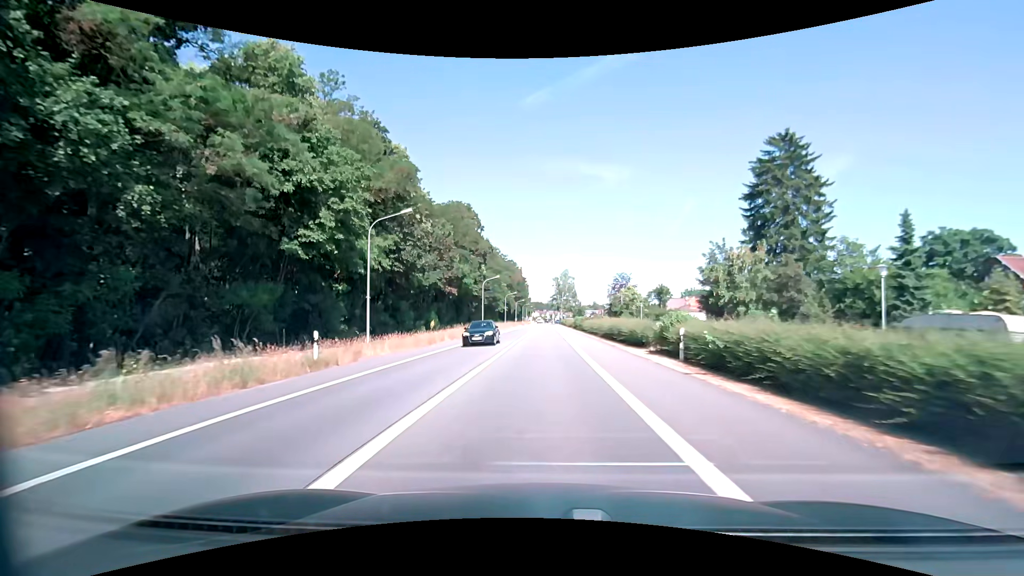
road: primary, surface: asphalt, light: Day
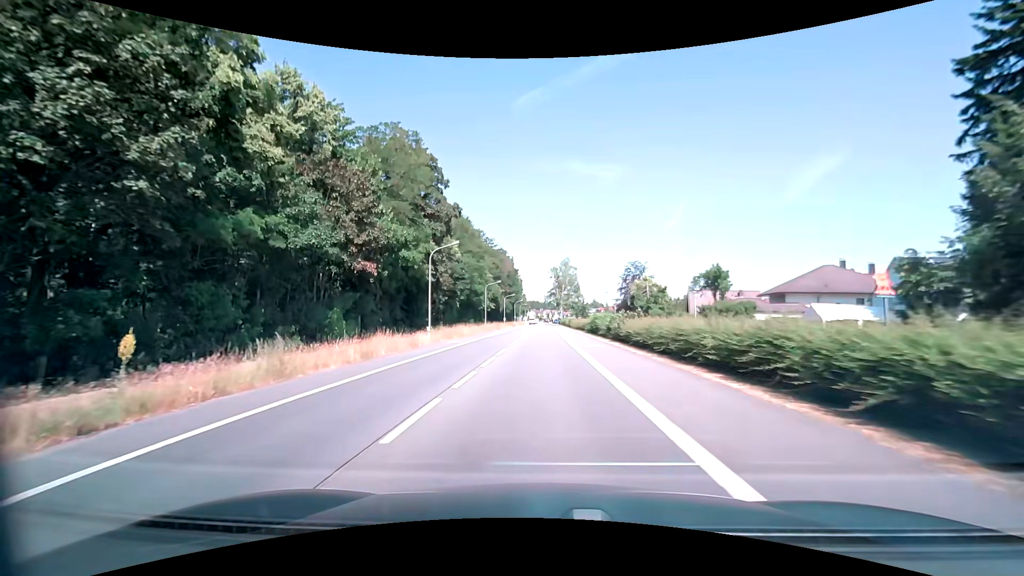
(+0.1, +31.6) m; 0°
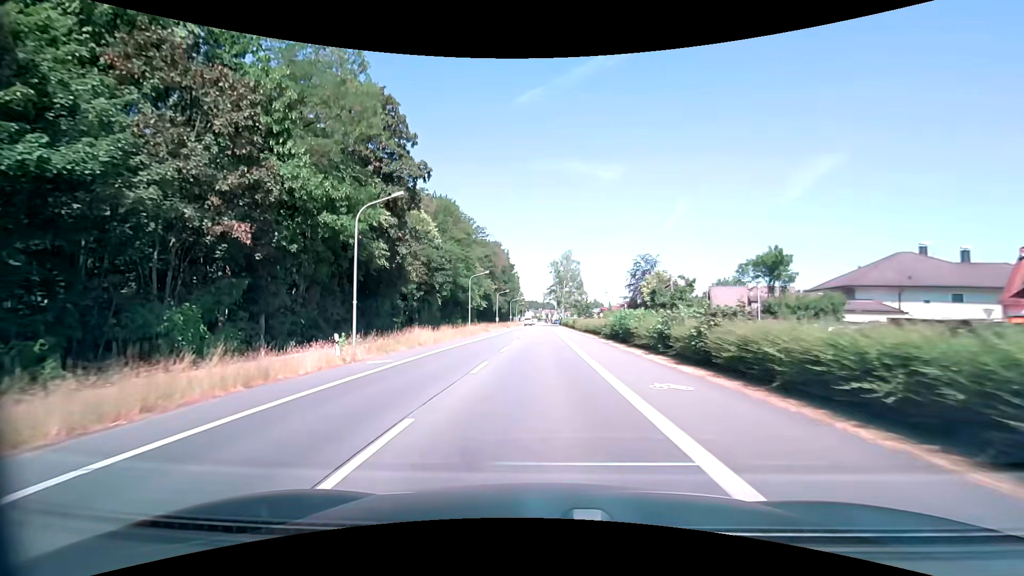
(0.0, +15.7) m; 0°
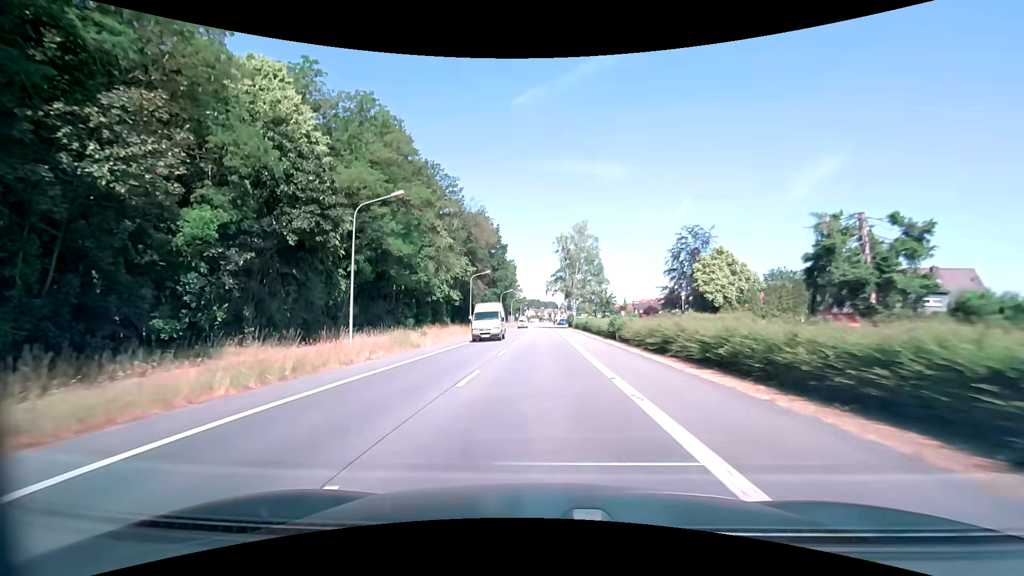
(-0.1, +38.5) m; -1°
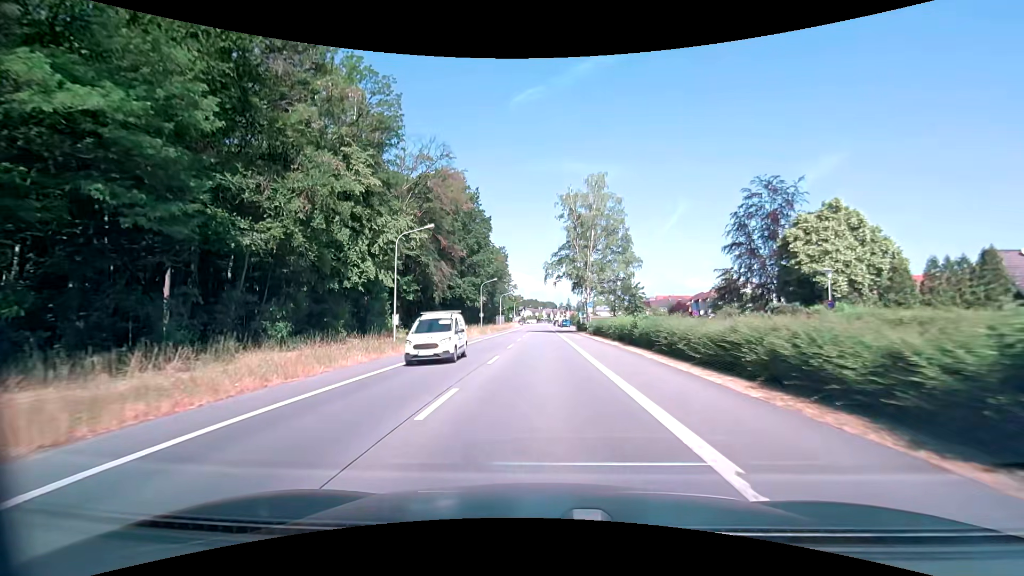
(+0.2, +30.3) m; 0°
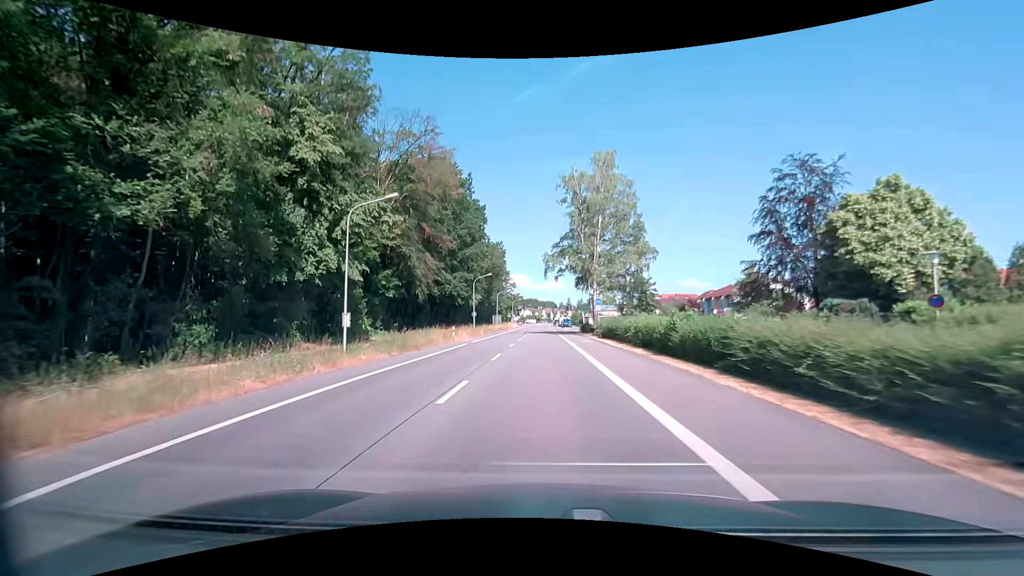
(0.0, +7.6) m; 0°
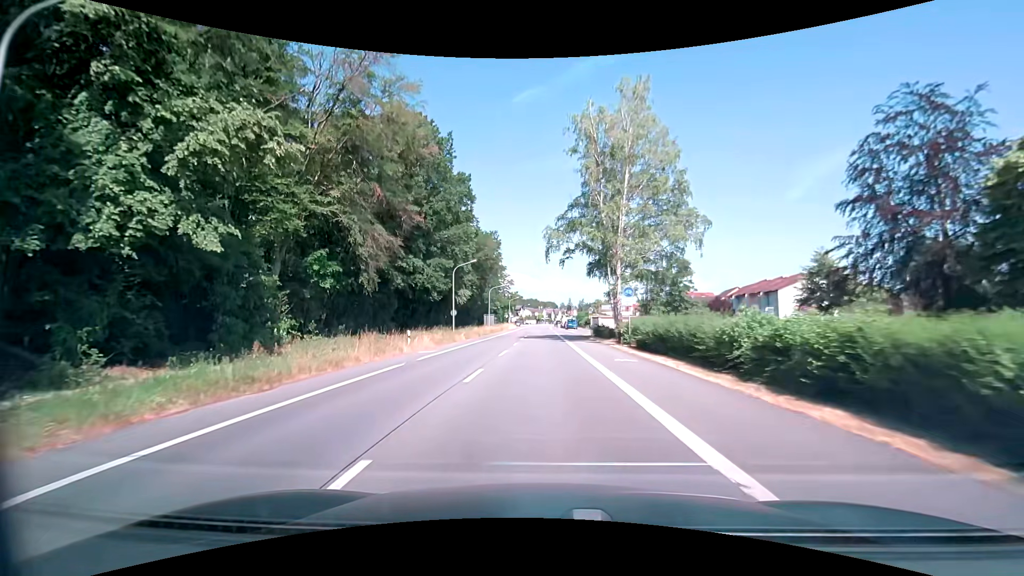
(0.0, +15.3) m; 0°
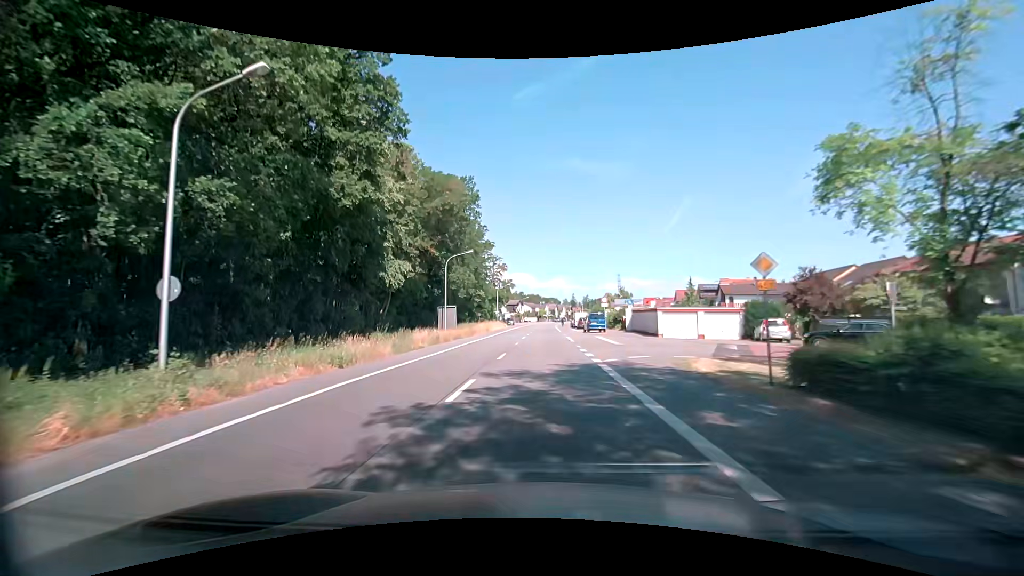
(-0.2, +38.6) m; 0°
(0, +10) (0, +20) (0, +30) (0, +40) (0, +50) (0, +60) (0, +70) (0, +80) (0, +90) (0, +100) m
